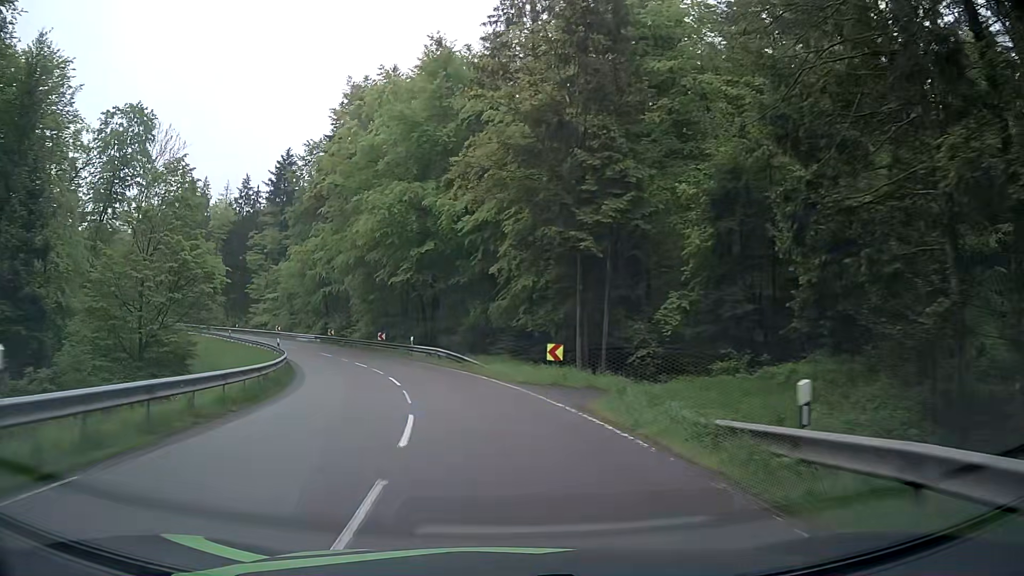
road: secondary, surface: asphalt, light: Day
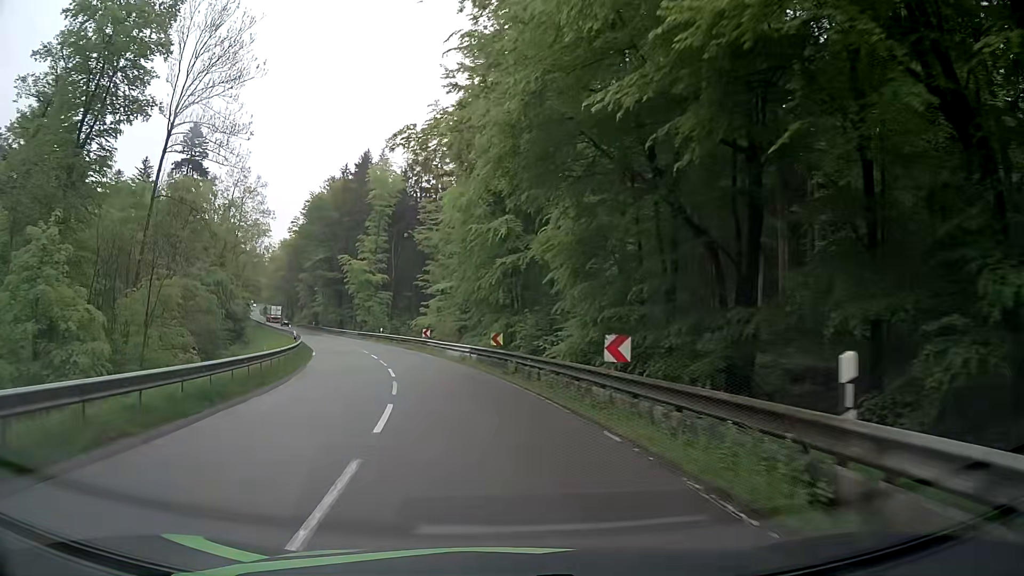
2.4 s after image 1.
(-6.2, +34.8) m; -19°
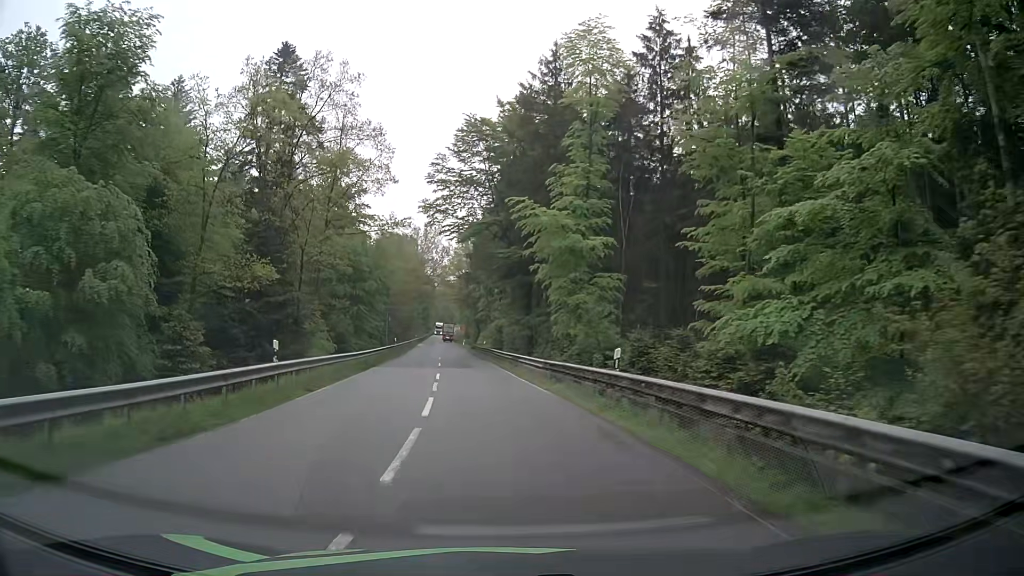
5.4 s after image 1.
(-8.6, +44.4) m; -19°
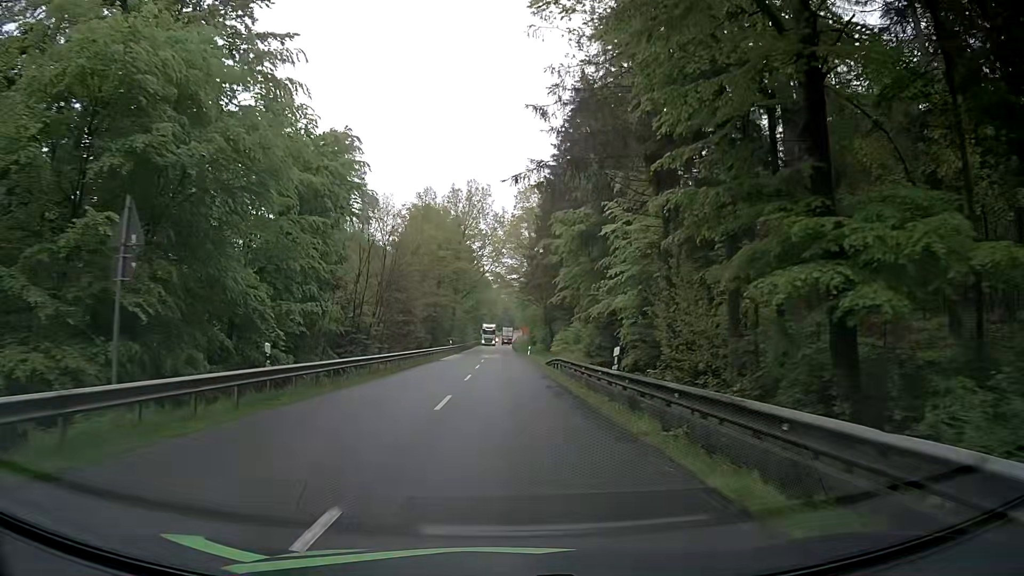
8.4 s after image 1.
(-3.4, +46.0) m; -6°
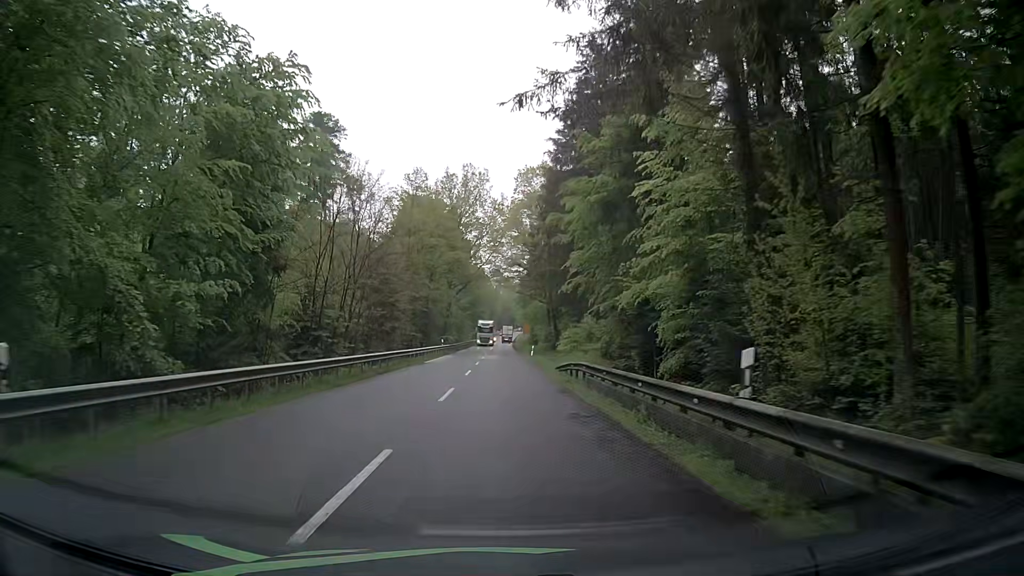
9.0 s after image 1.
(0.0, +9.2) m; 0°
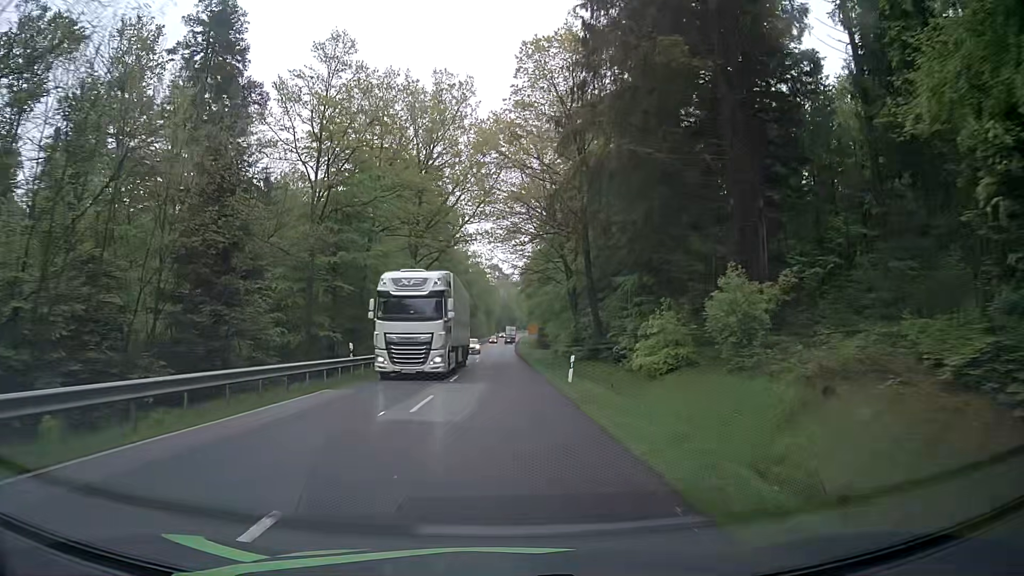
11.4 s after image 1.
(+0.3, +36.5) m; +1°
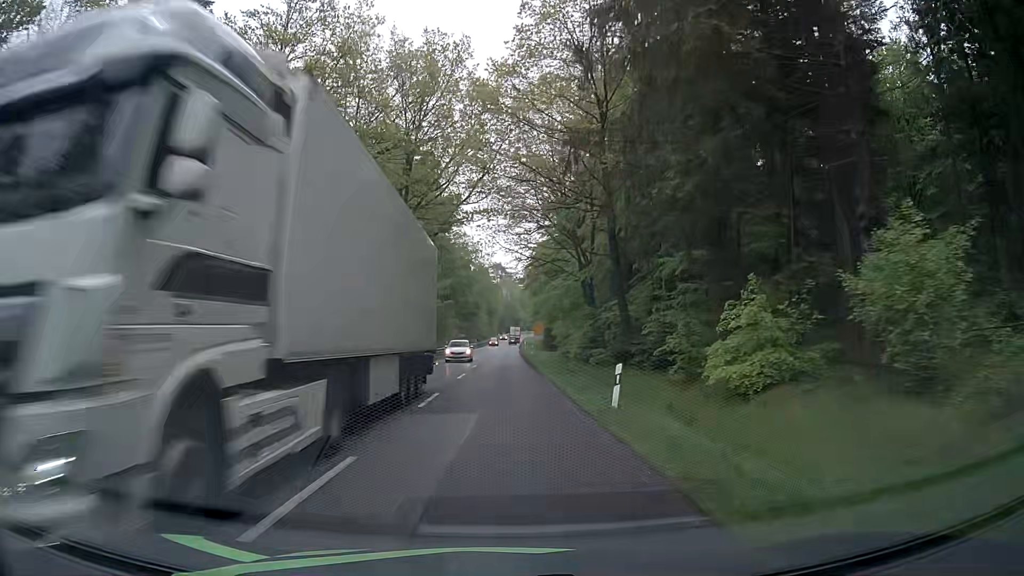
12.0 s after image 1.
(-0.1, +9.1) m; 0°
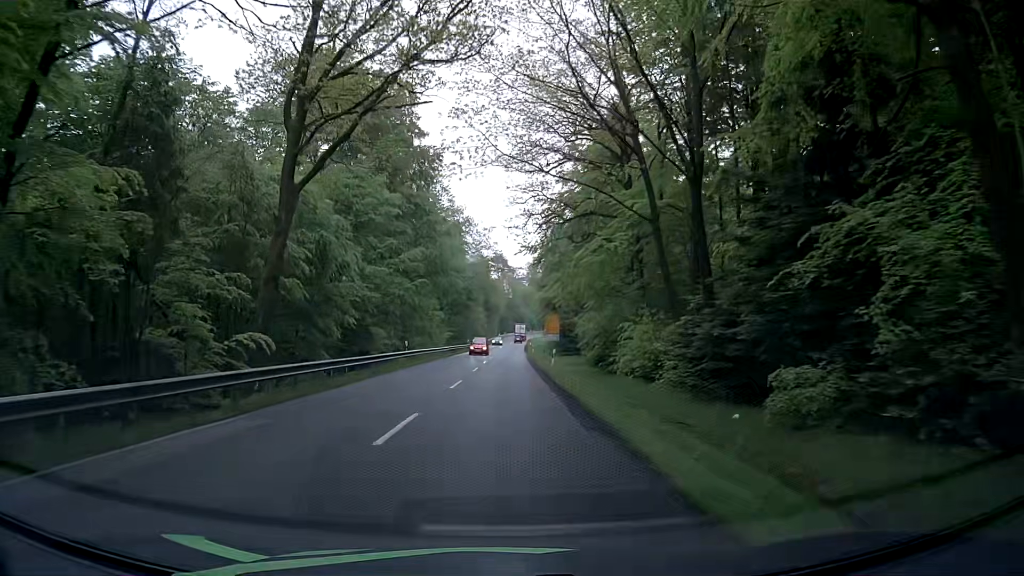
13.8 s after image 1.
(-0.2, +27.3) m; 0°
(0, +10) (0, +20) (0, +30) (0, +40) (0, +50) (0, +60) (0, +70) (0, +80) (0, +90) (0, +100) m
